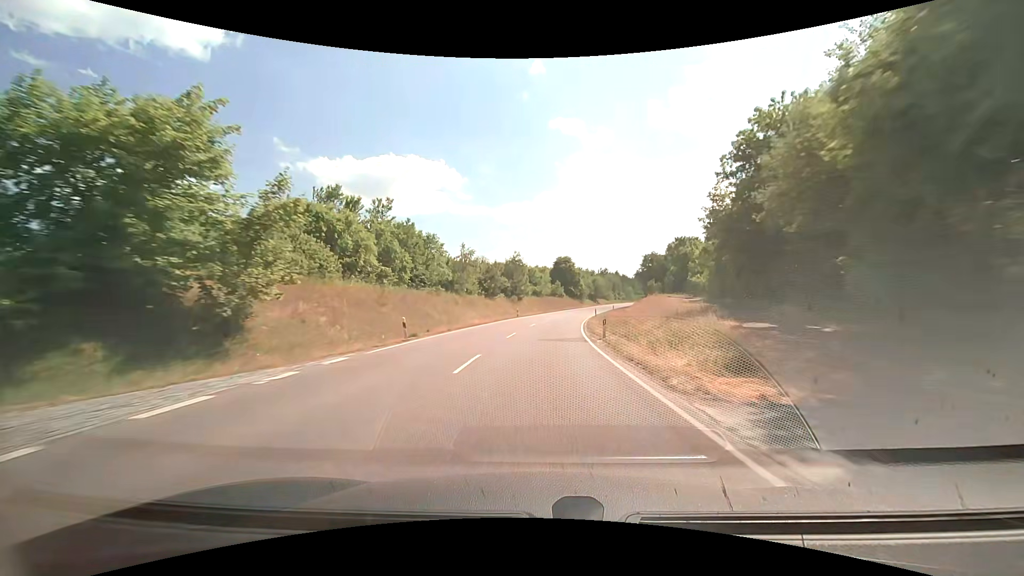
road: unclassified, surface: asphalt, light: Day
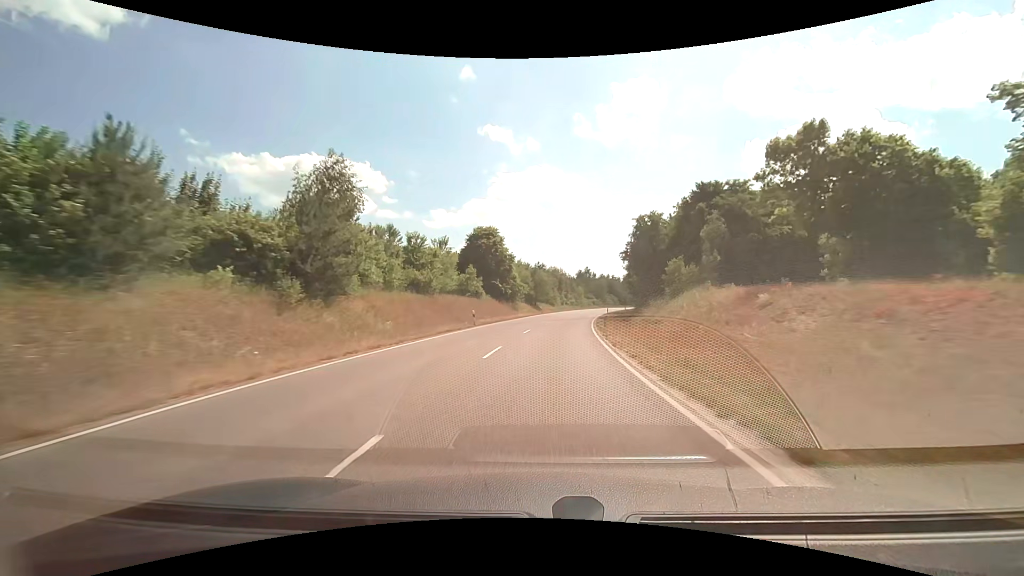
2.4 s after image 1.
(+4.4, +56.7) m; +9°
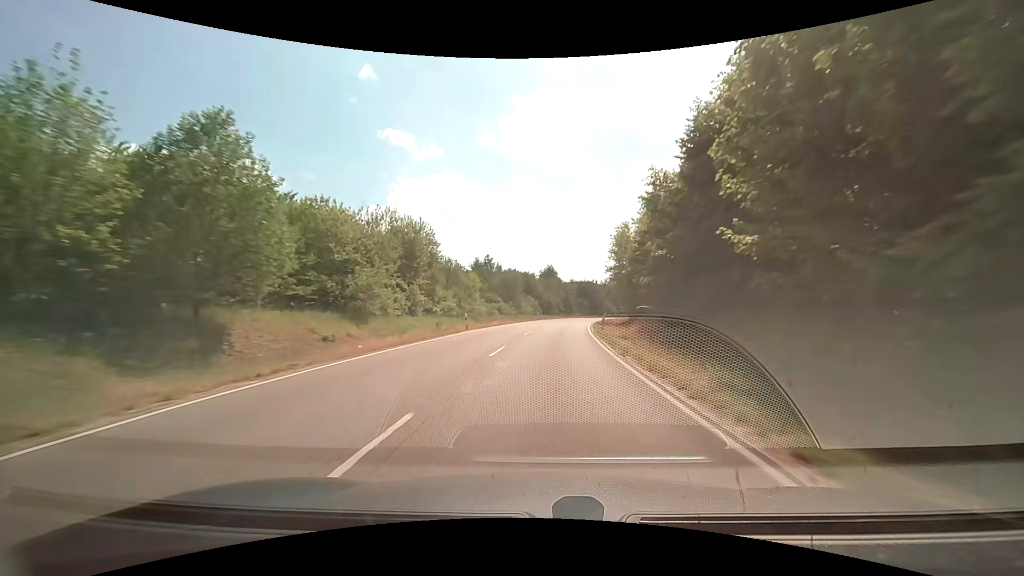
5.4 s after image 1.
(+6.9, +70.3) m; +11°
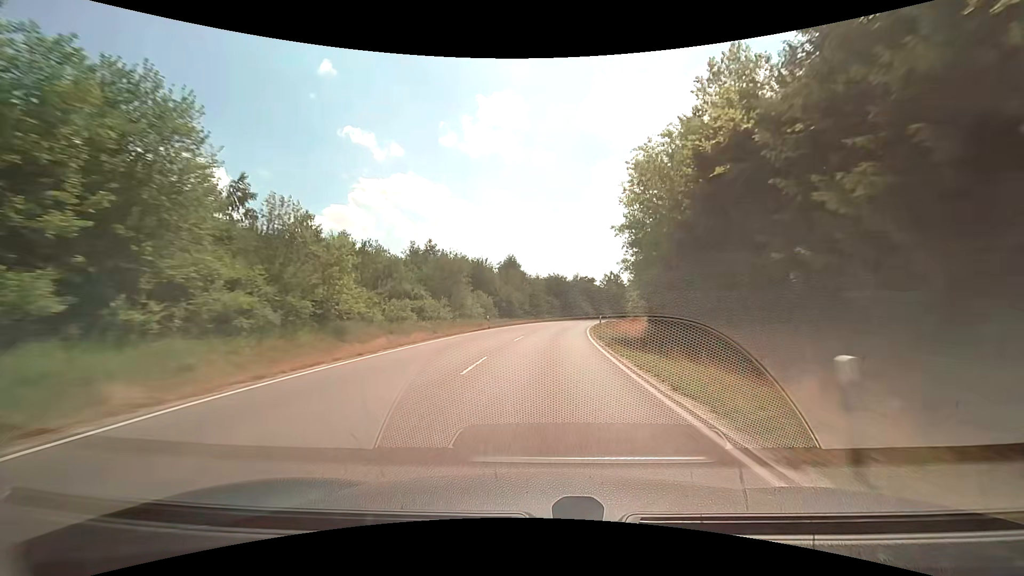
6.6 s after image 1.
(+1.0, +27.8) m; +4°
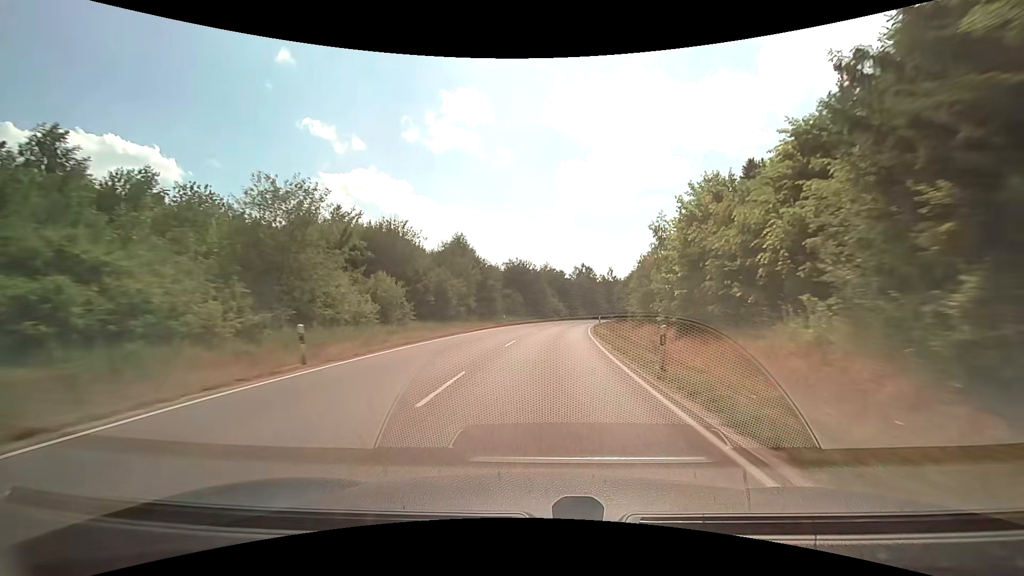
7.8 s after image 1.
(+0.9, +27.6) m; +4°
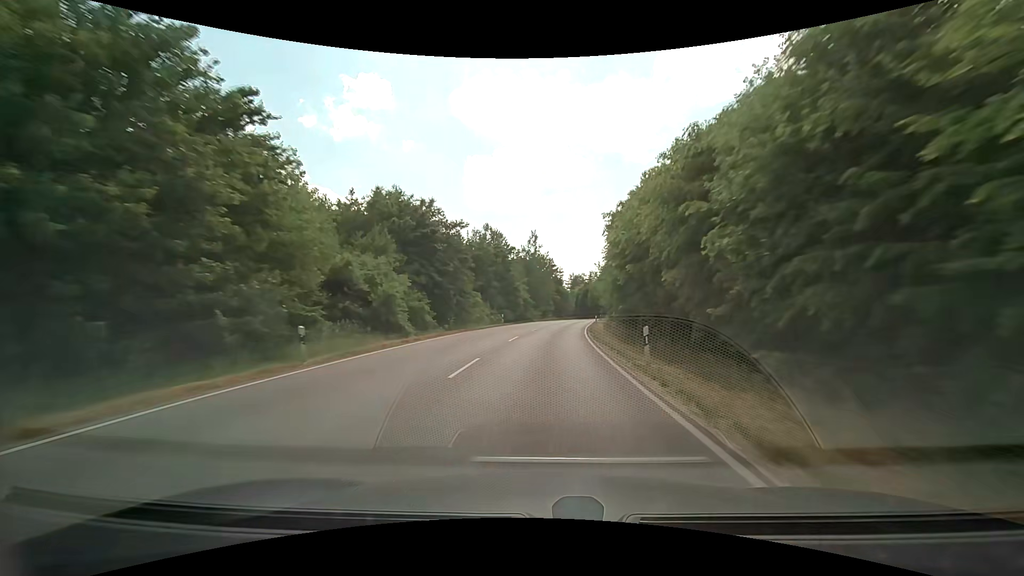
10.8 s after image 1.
(+6.9, +68.4) m; +11°
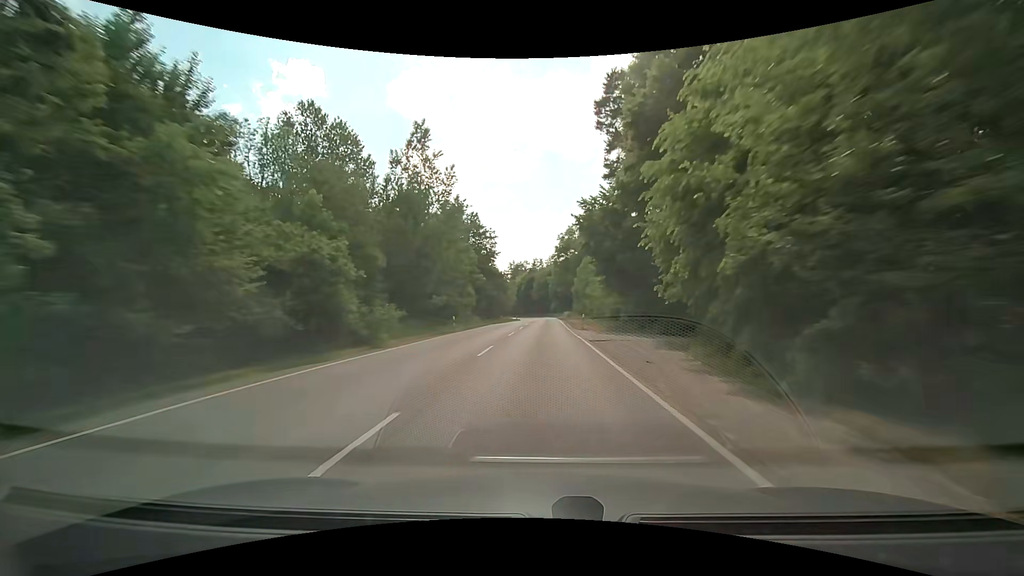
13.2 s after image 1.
(+3.9, +54.5) m; +7°
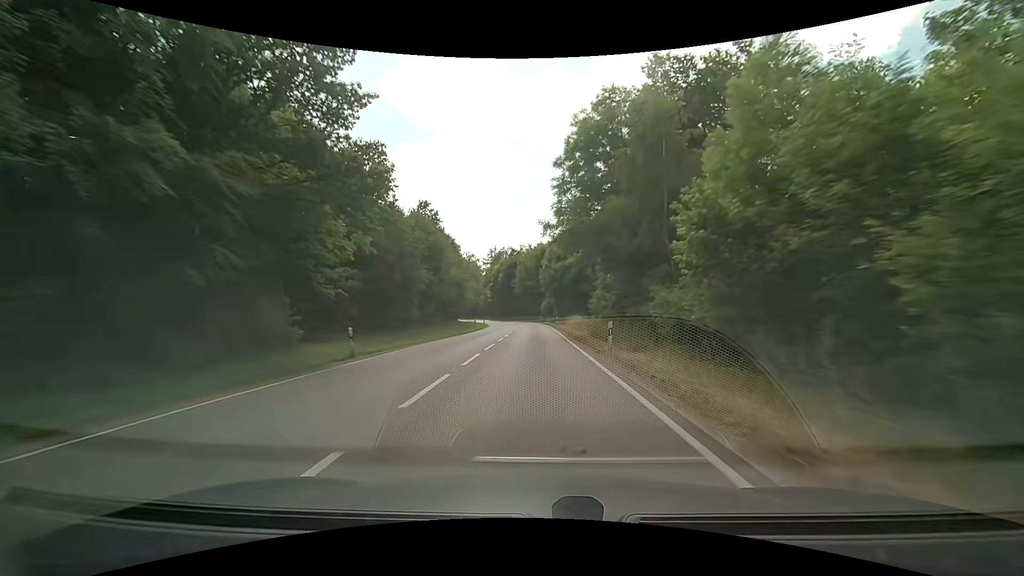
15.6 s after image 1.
(+0.8, +52.5) m; +1°
(0, +10) (0, +20) (0, +30) (0, +40) (0, +50) (-1, +60) (-1, +70) (-2, +80) (-4, +90) (-6, +99) m
